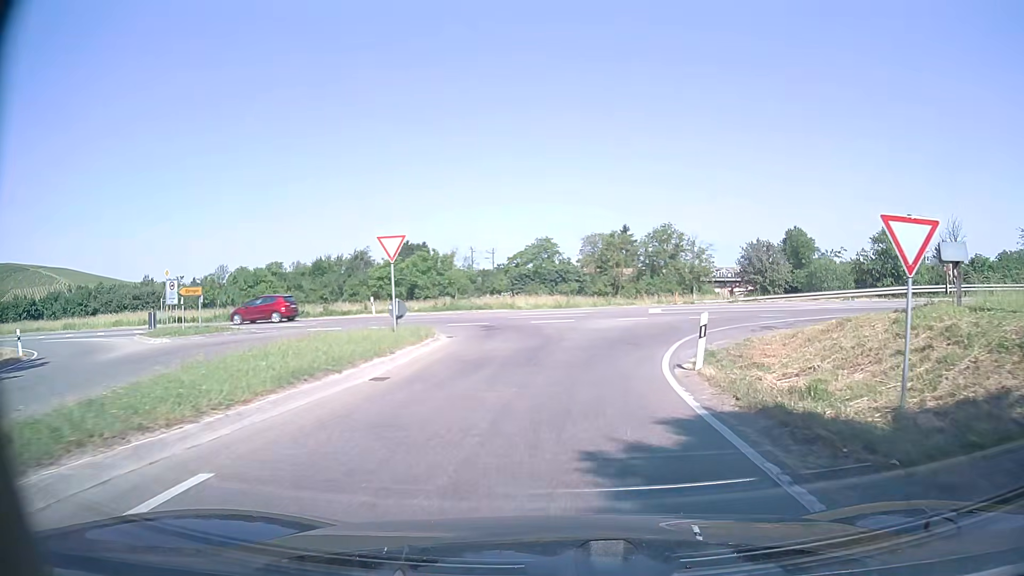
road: tertiary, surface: asphalt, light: Day
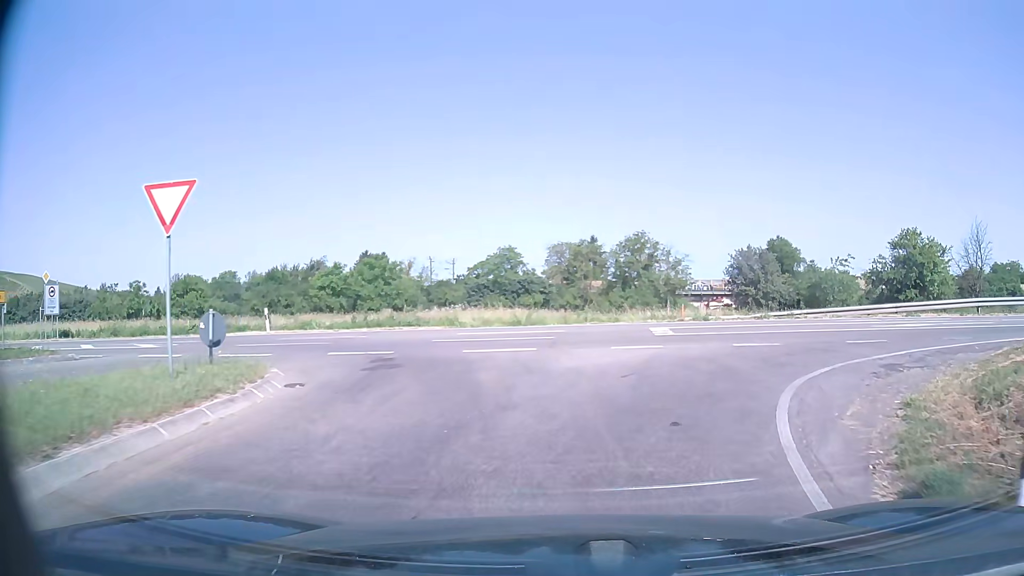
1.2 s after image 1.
(+0.1, +9.5) m; +2°
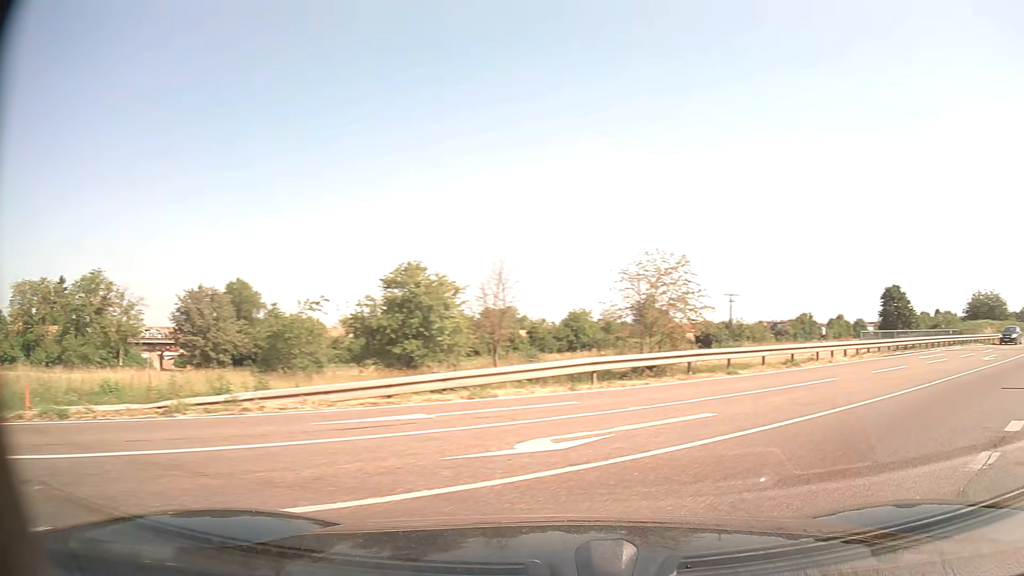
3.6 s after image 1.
(+3.4, +12.4) m; +45°
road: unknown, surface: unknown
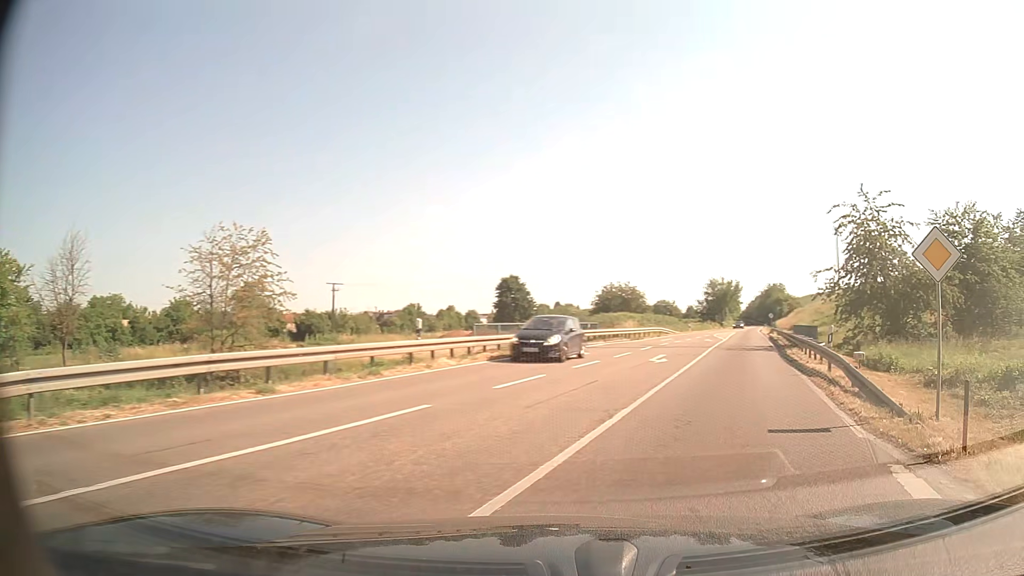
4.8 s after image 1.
(+2.4, +7.1) m; +33°
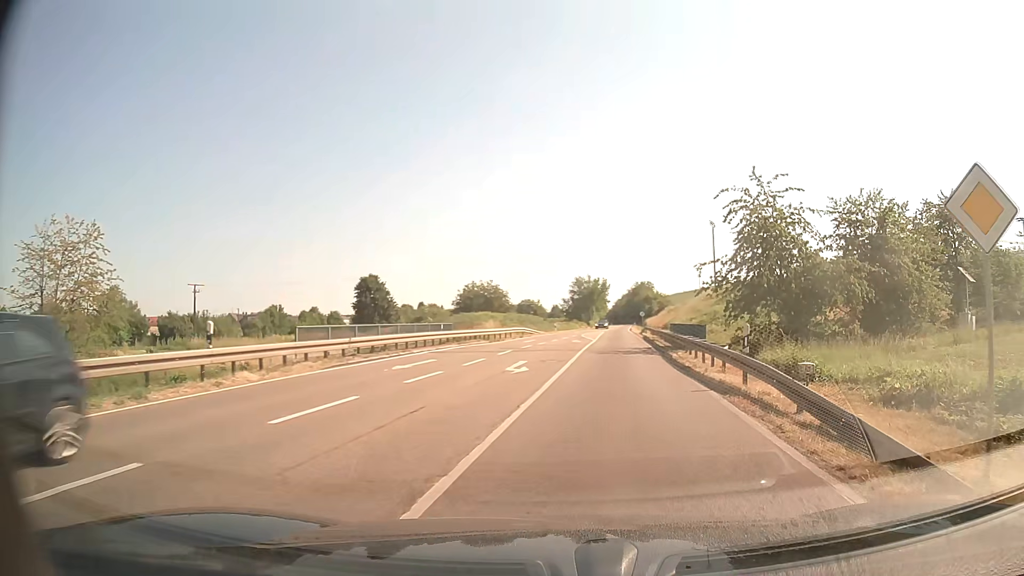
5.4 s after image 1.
(+0.6, +4.5) m; +13°
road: primary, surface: asphalt
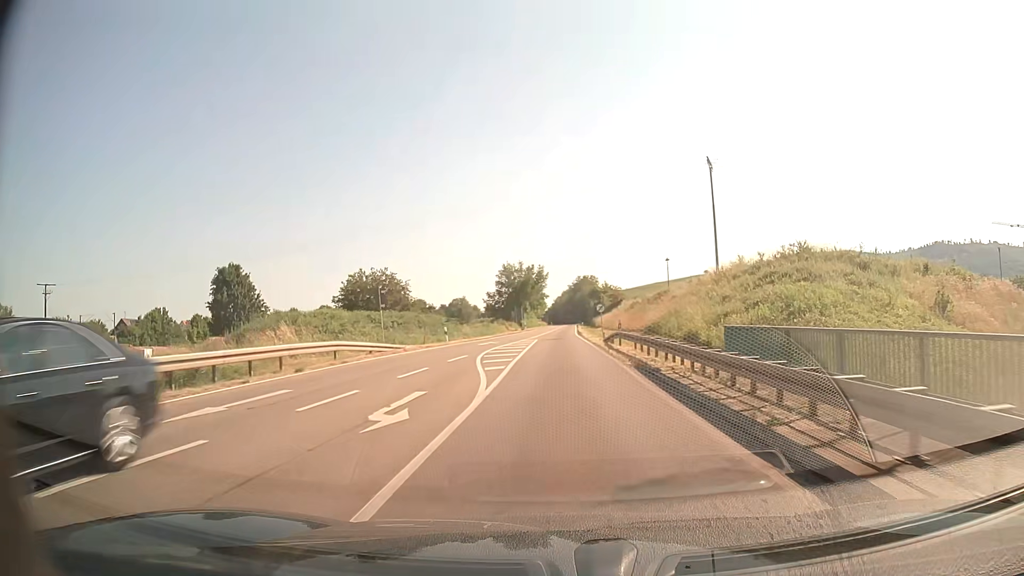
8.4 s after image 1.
(+2.9, +34.4) m; +5°
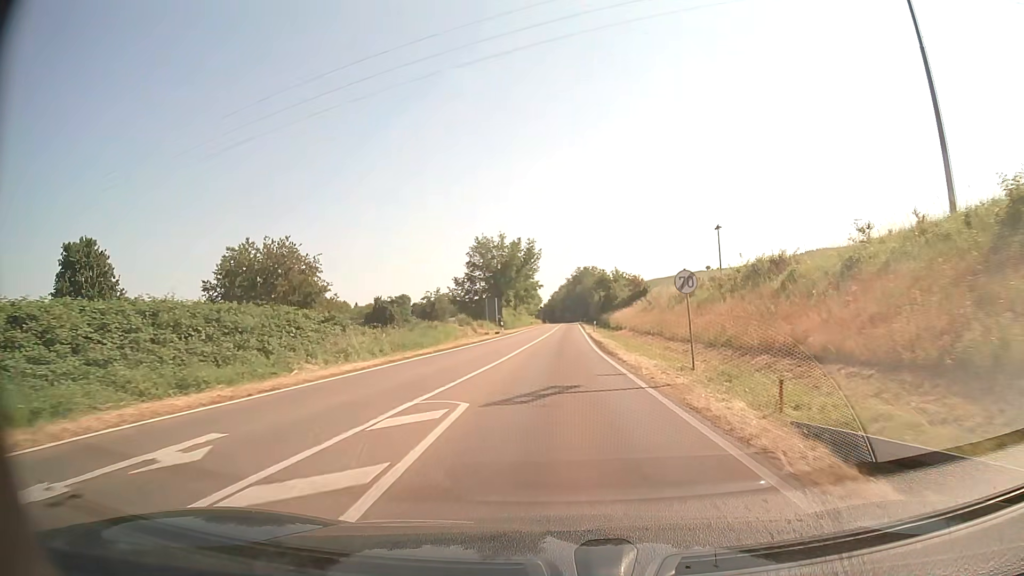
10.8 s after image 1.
(0.0, +34.6) m; 0°
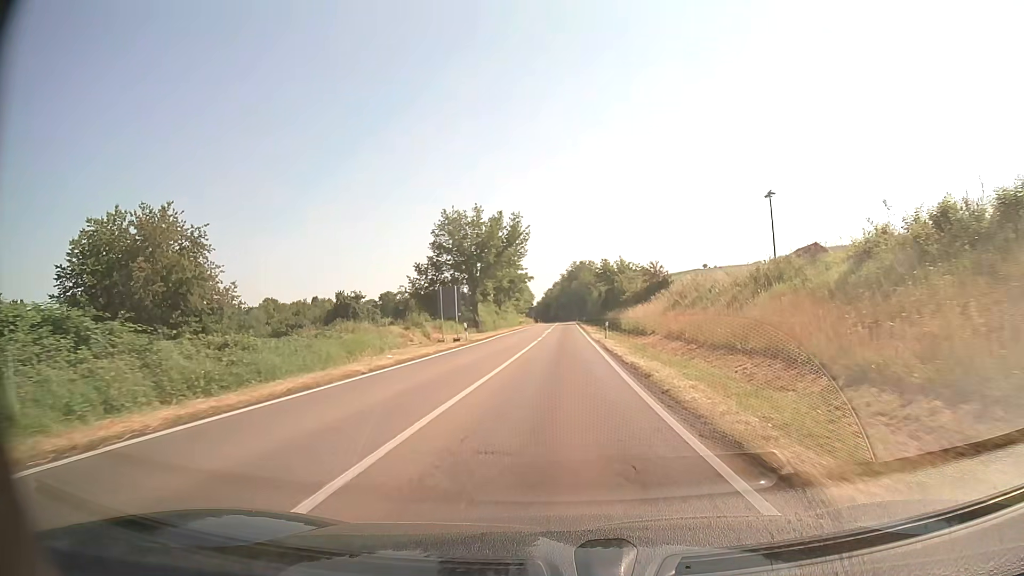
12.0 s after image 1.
(+0.1, +19.3) m; 0°
(0, +10) (0, +20) (0, +30) (+1, +40) (+1, +50) (+1, +60) (+1, +70) (+1, +80) (+2, +90) (+2, +100) m
